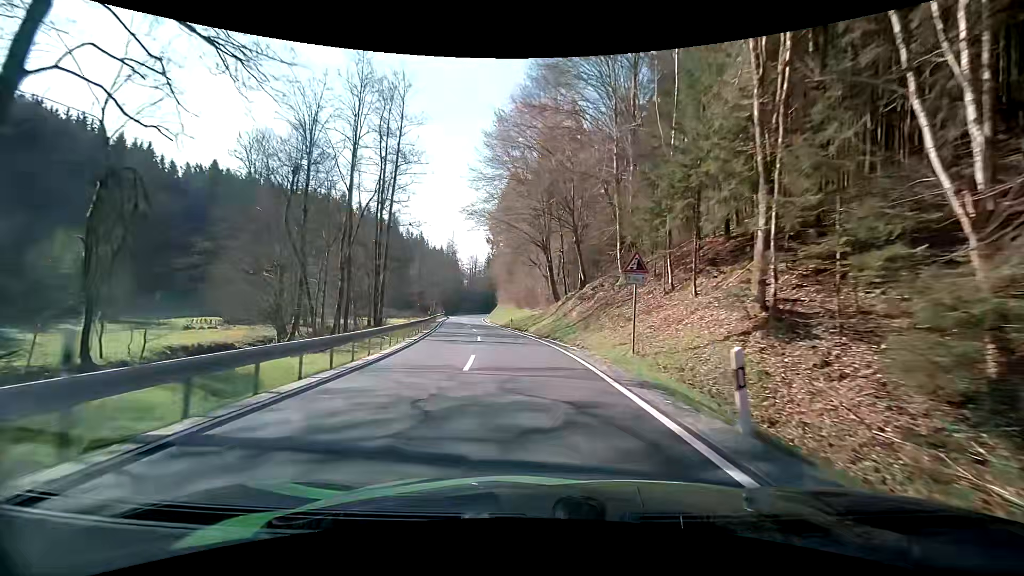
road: secondary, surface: asphalt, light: Day
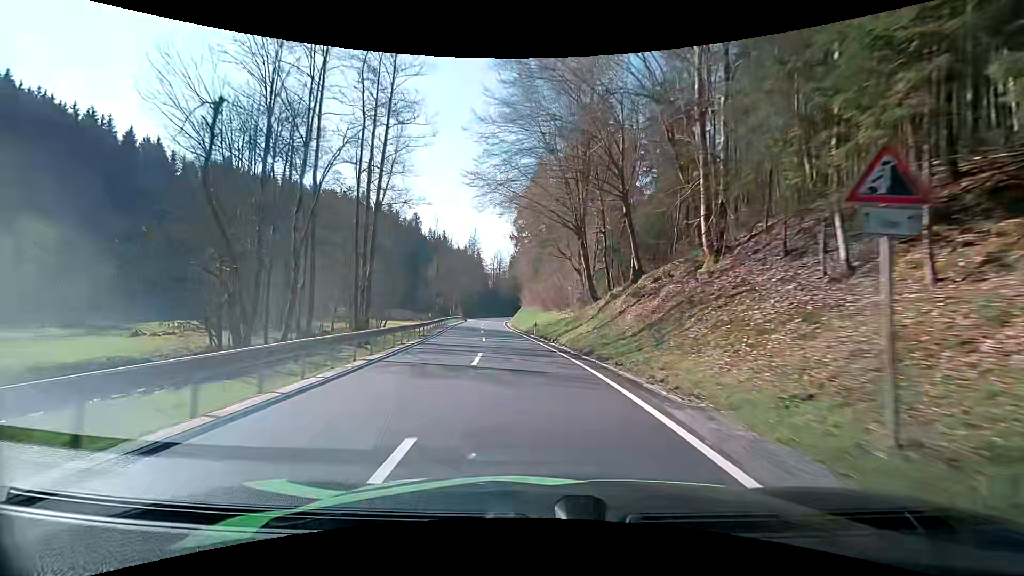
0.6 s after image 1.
(-0.3, +10.3) m; -3°
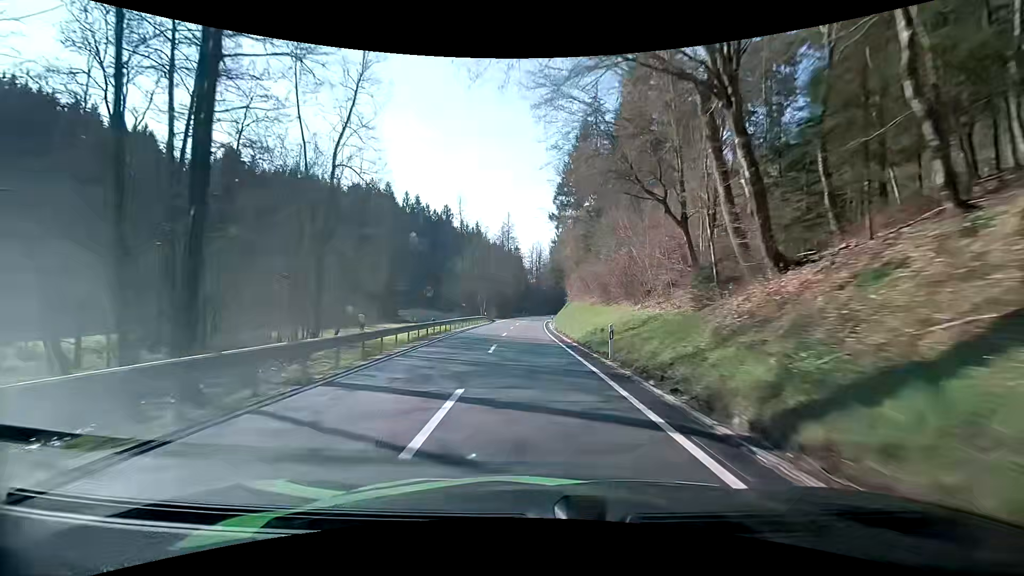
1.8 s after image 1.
(-0.9, +20.9) m; -5°
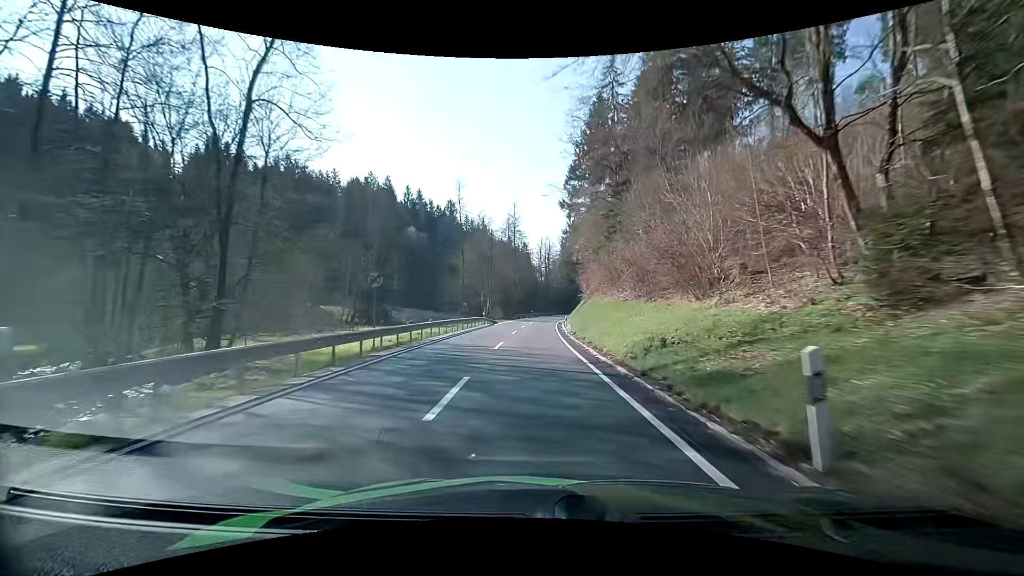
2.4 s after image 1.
(-0.2, +10.7) m; -1°
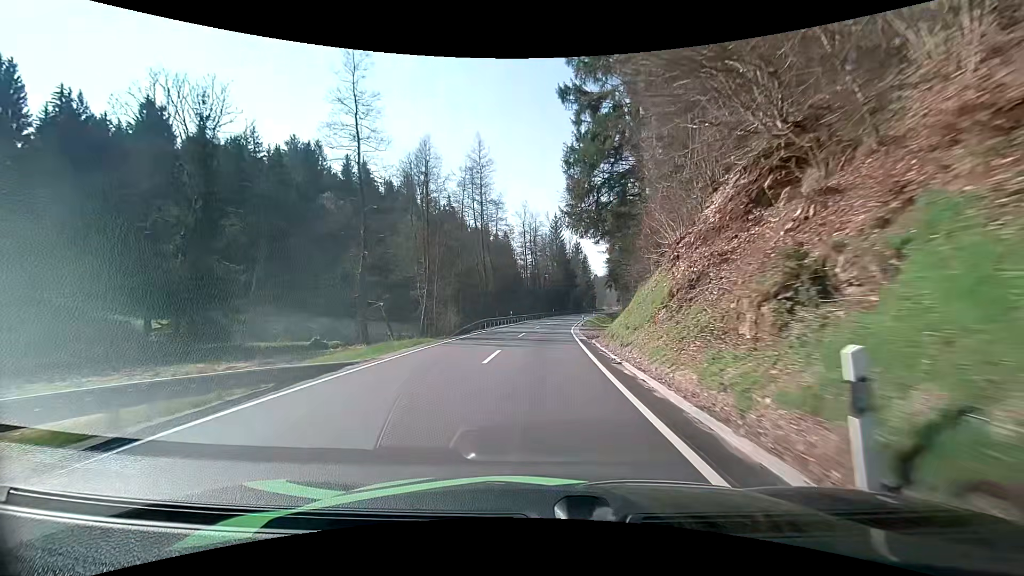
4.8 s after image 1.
(+0.1, +42.5) m; +1°
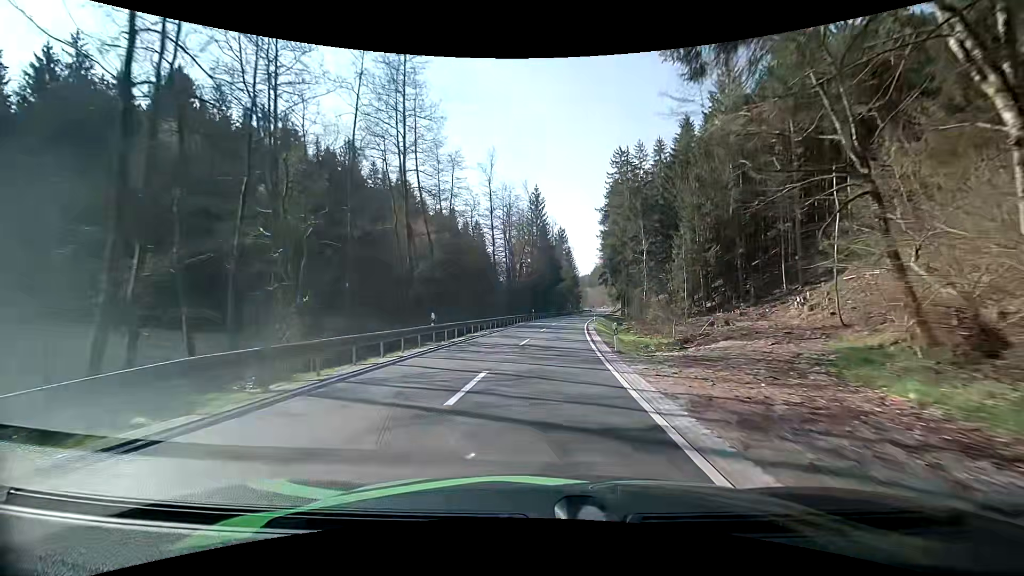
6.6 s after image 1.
(+0.8, +31.7) m; +3°
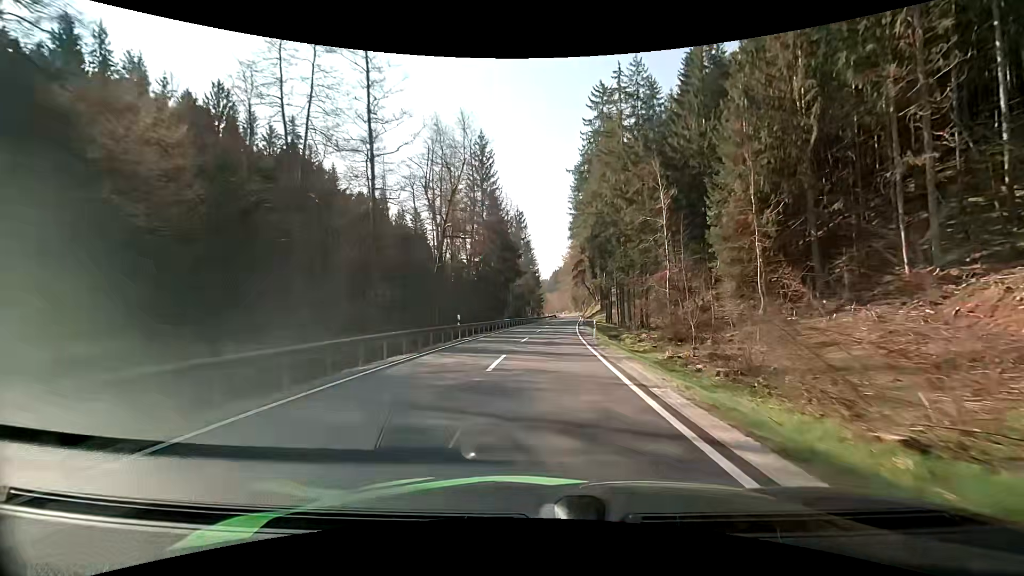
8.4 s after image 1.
(+1.2, +33.5) m; +4°
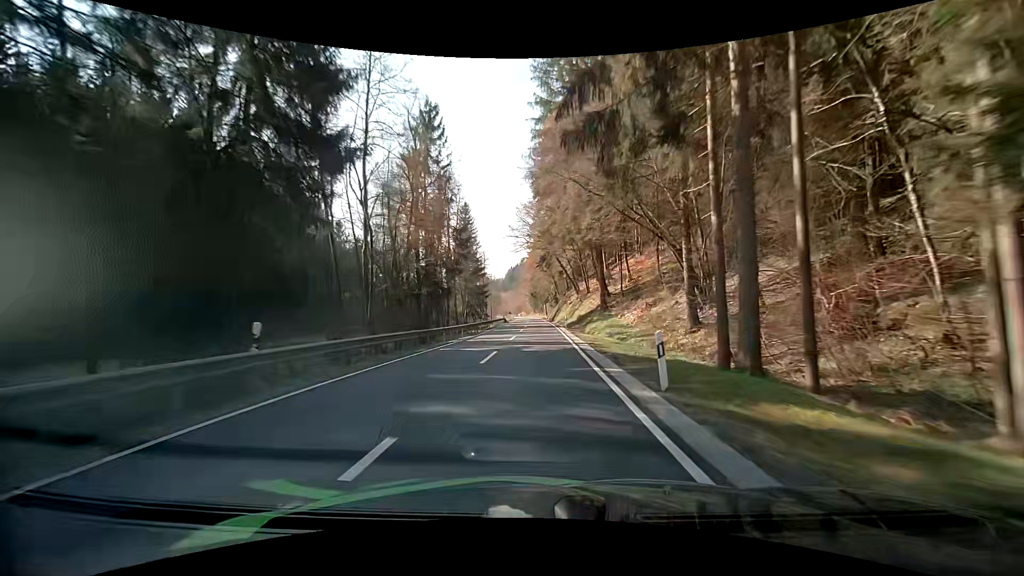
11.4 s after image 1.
(+3.4, +58.3) m; +5°
(0, +10) (0, +20) (0, +30) (0, +40) (0, +50) (0, +60) (0, +70) (0, +80) (0, +90) (-1, +100) m
